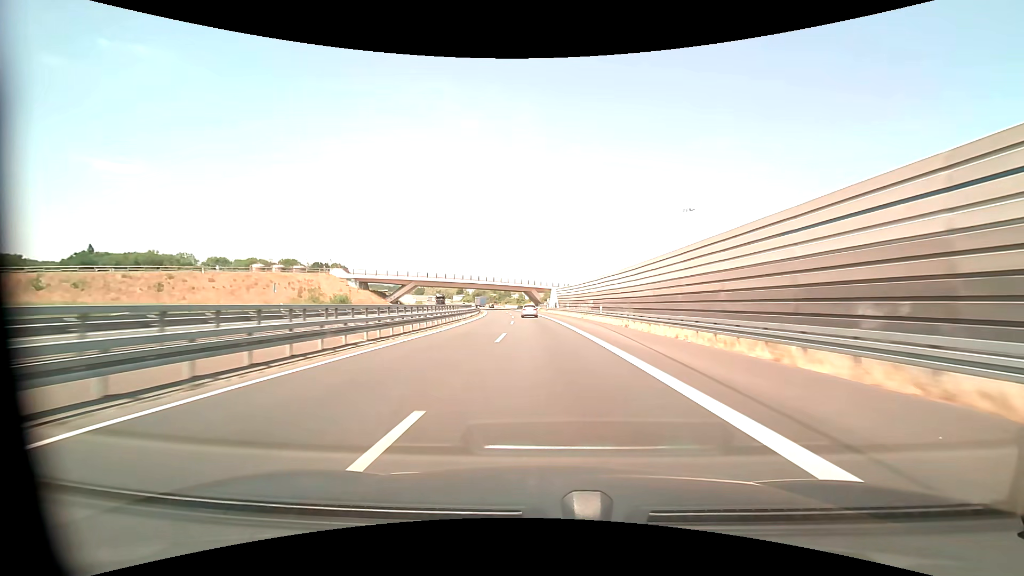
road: motorway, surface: asphalt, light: Day
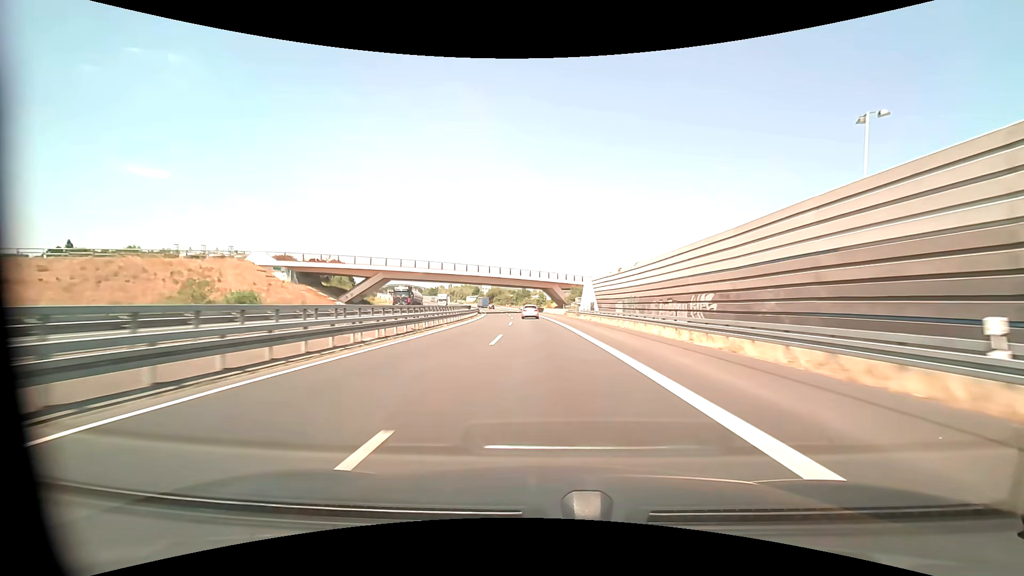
(-0.8, +37.3) m; -3°
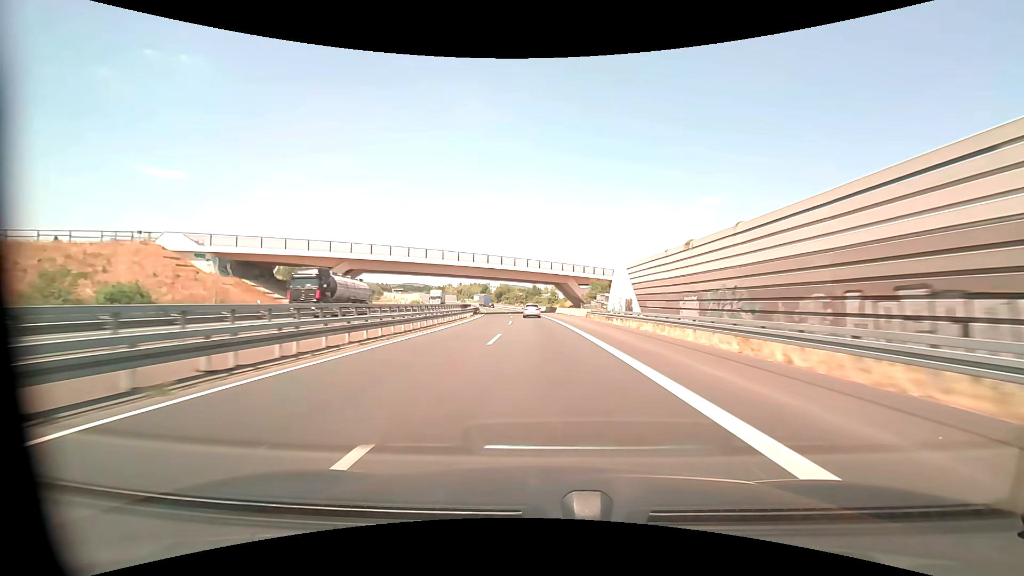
(-0.2, +18.7) m; -1°
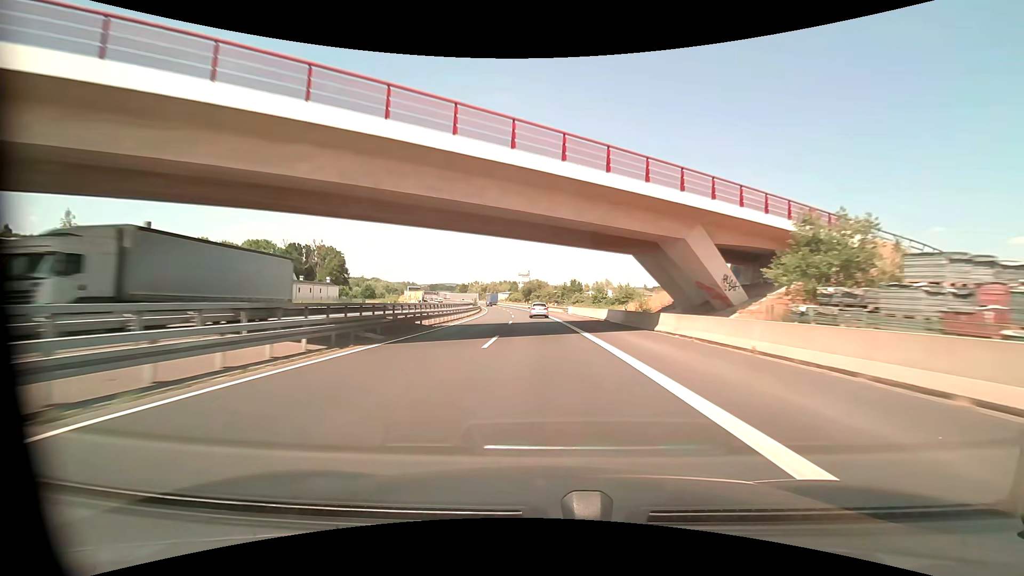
(-2.0, +56.1) m; -4°
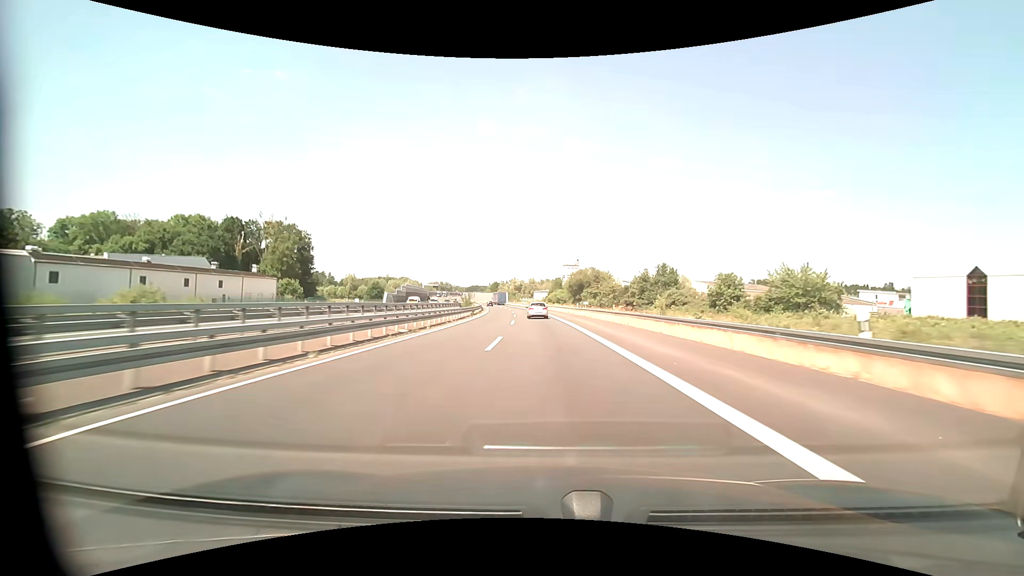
(-3.5, +73.2) m; -5°
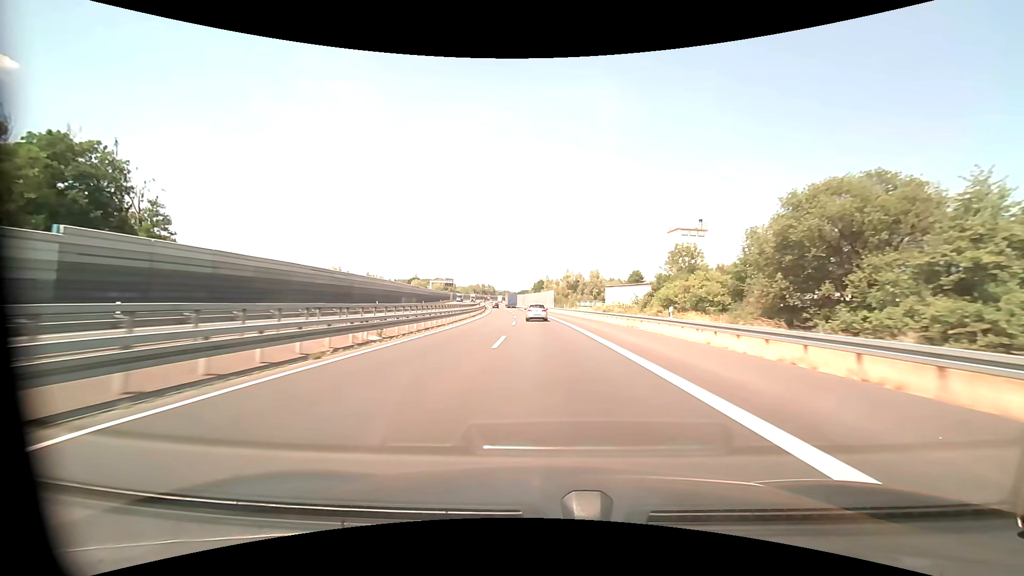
(-4.8, +89.1) m; -6°
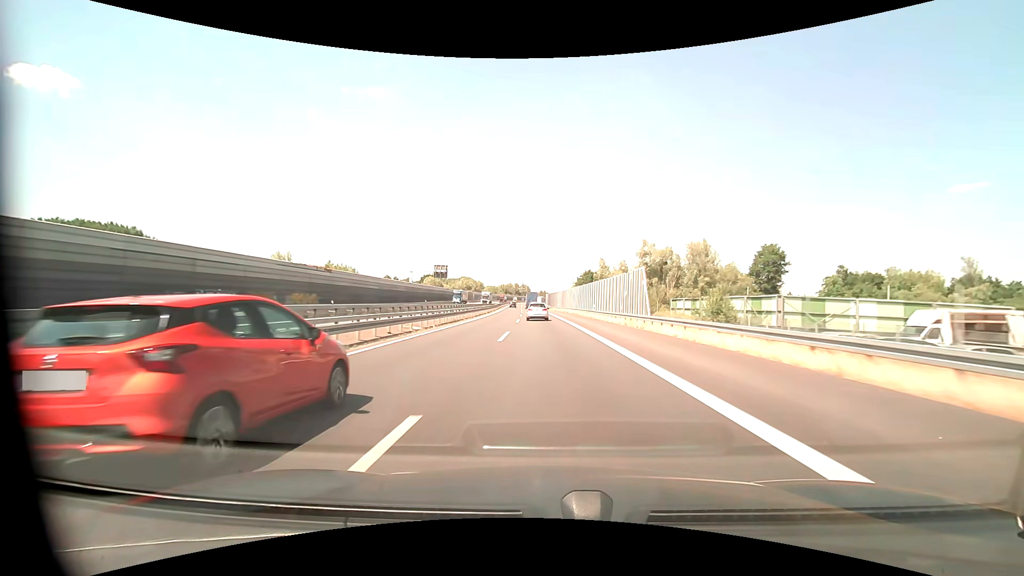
(-2.9, +70.0) m; -5°
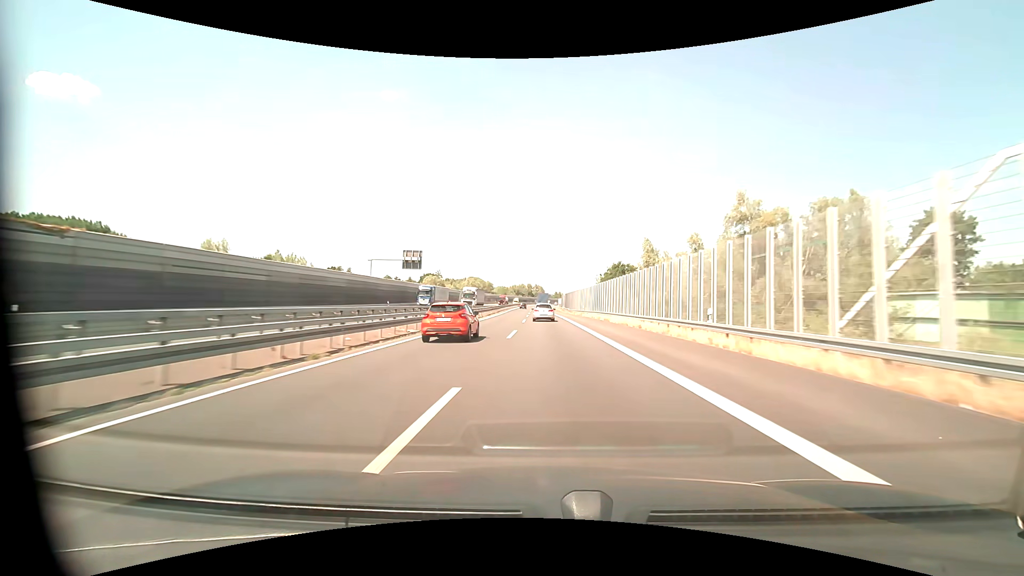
(-0.6, +34.1) m; -2°
(0, +10) (0, +20) (0, +30) (0, +40) (0, +50) (0, +60) (0, +70) (0, +80) (-1, +90) (-1, +100) m
